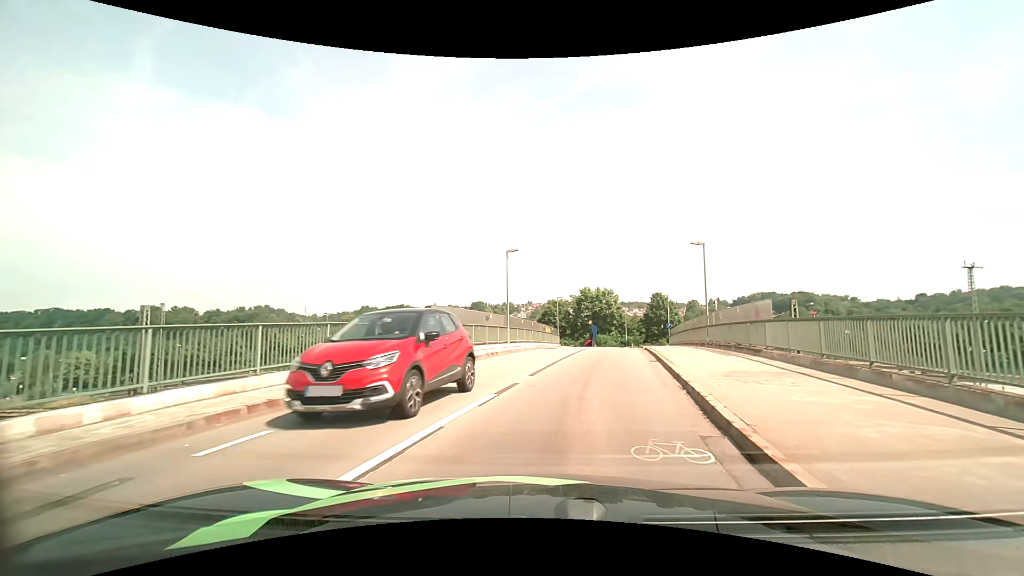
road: unclassified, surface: asphalt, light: Day
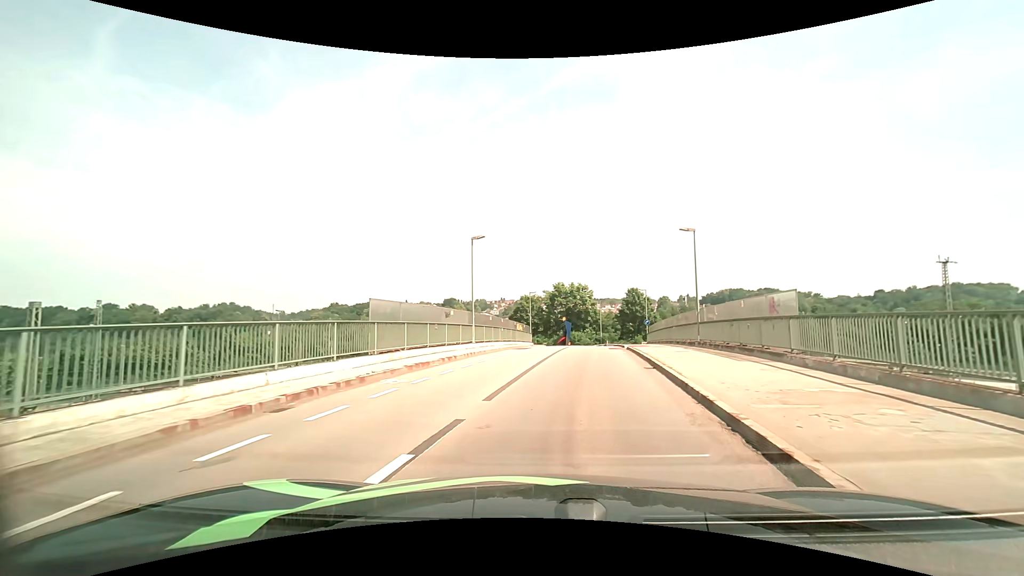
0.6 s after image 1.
(+0.1, +4.2) m; +3°
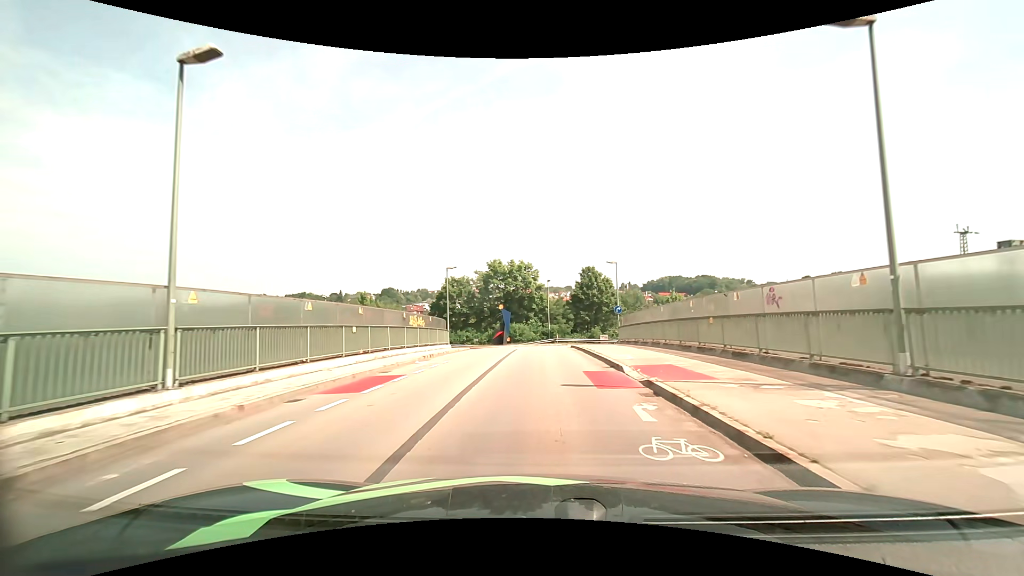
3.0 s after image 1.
(+1.6, +19.6) m; +6°
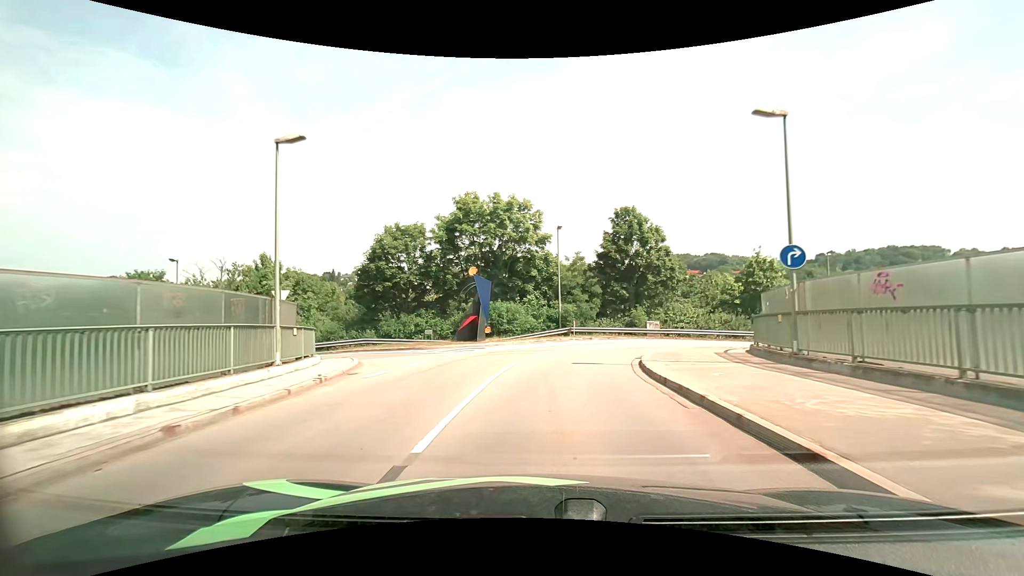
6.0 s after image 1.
(-0.1, +25.9) m; 0°
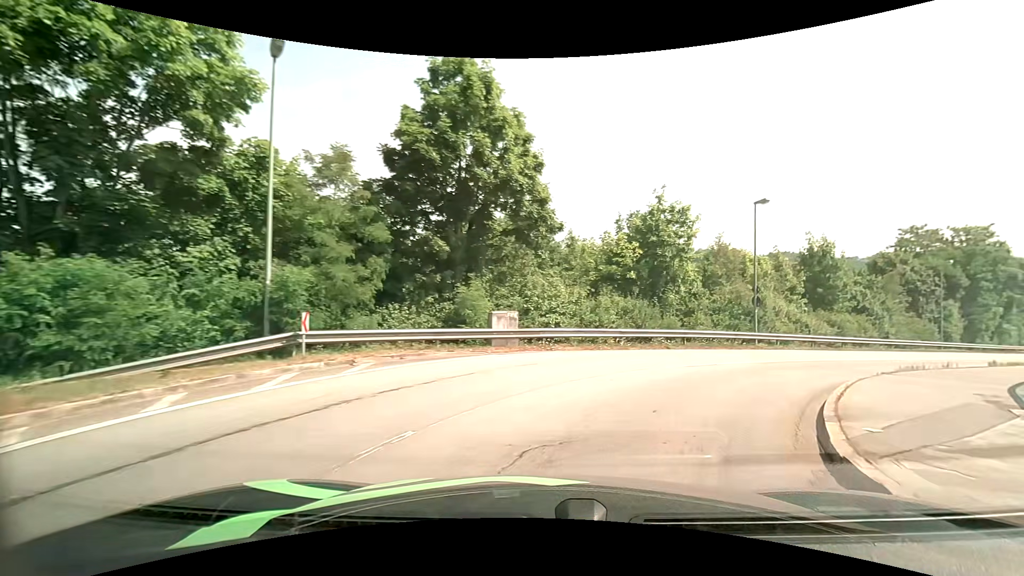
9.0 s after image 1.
(+2.4, +22.1) m; +21°
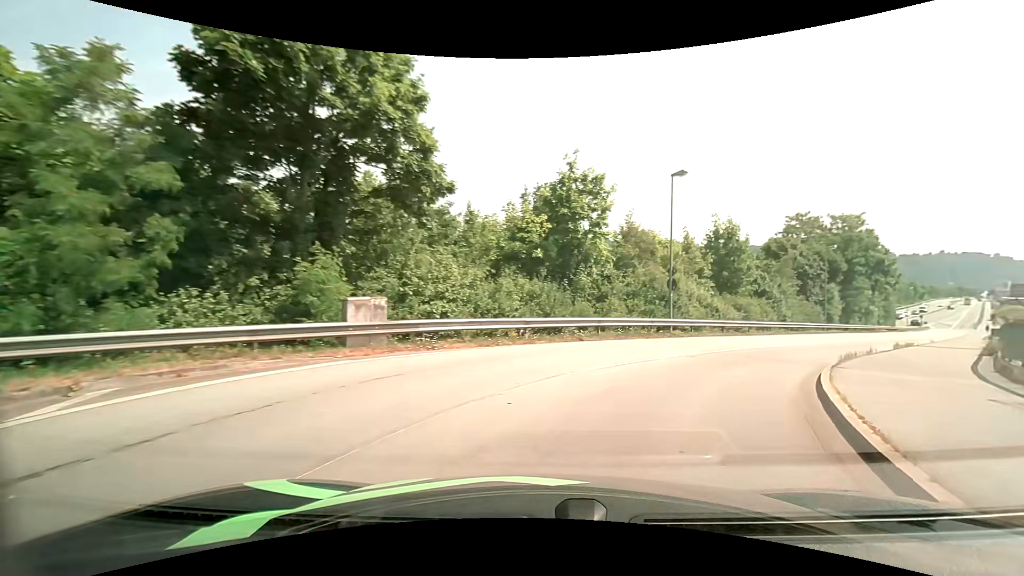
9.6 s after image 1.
(+0.4, +4.4) m; +11°
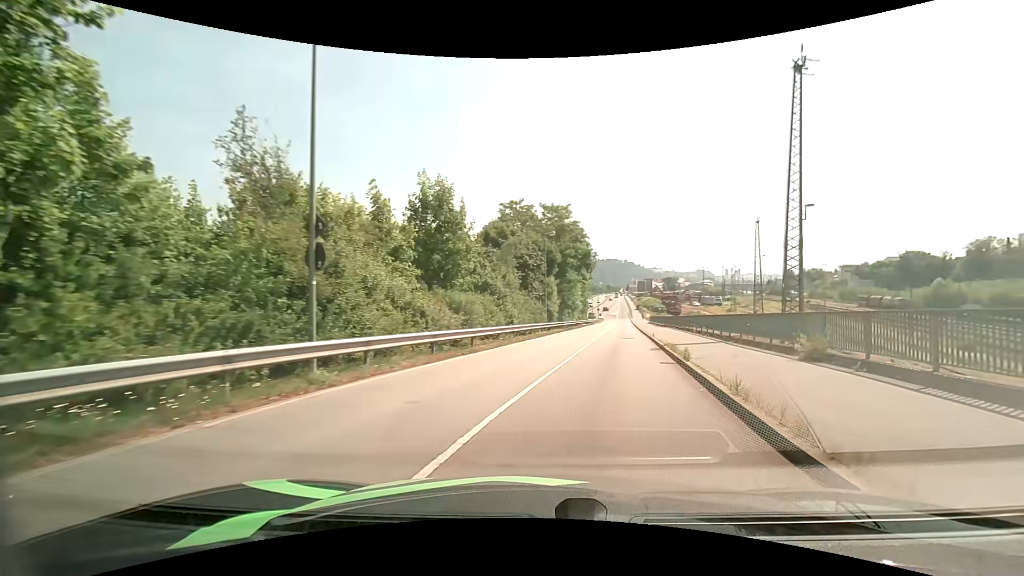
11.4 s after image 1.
(+4.2, +14.1) m; +31°
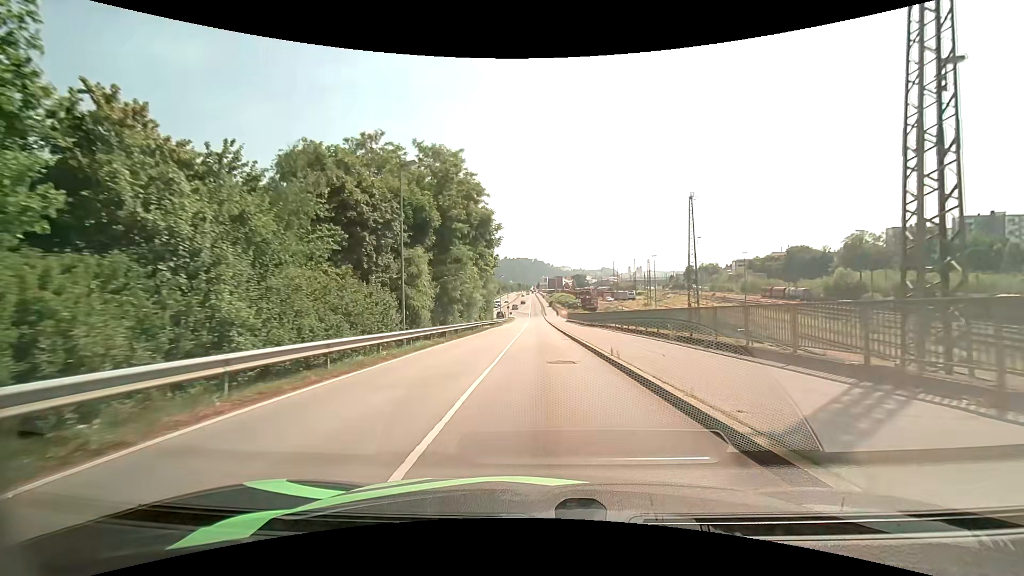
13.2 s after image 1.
(+2.3, +18.4) m; +10°
(0, +10) (0, +20) (0, +30) (0, +40) (0, +50) (0, +60) (0, +70) (-1, +80) (-1, +90) (-1, +100) m
